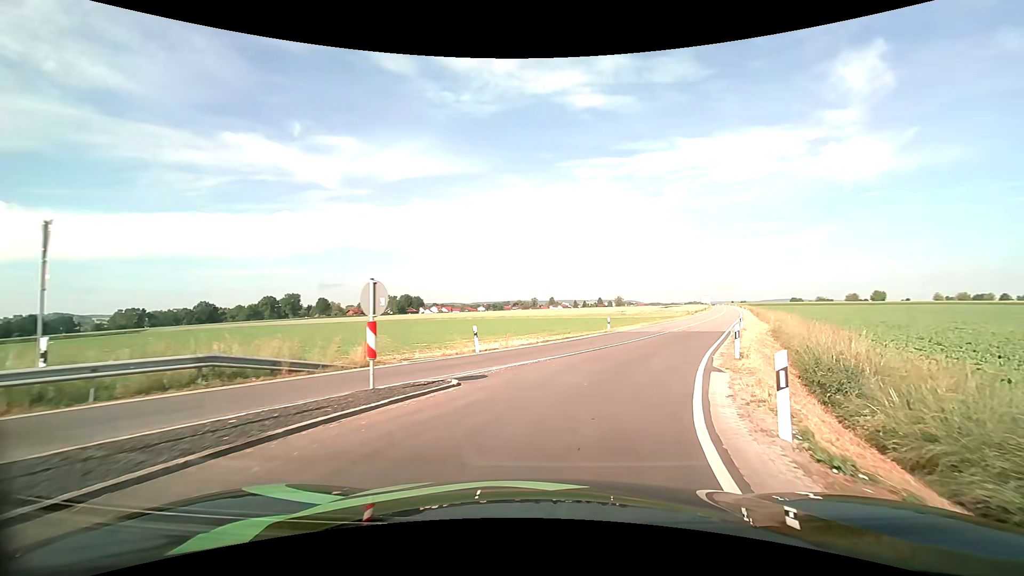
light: Day
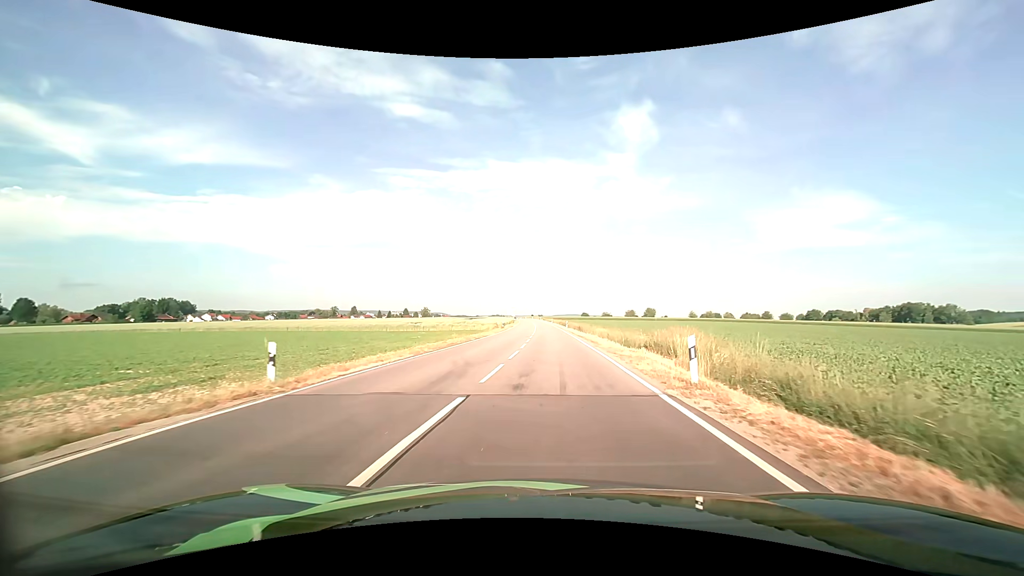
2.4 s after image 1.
(+5.5, +24.5) m; +22°
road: tertiary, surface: asphalt
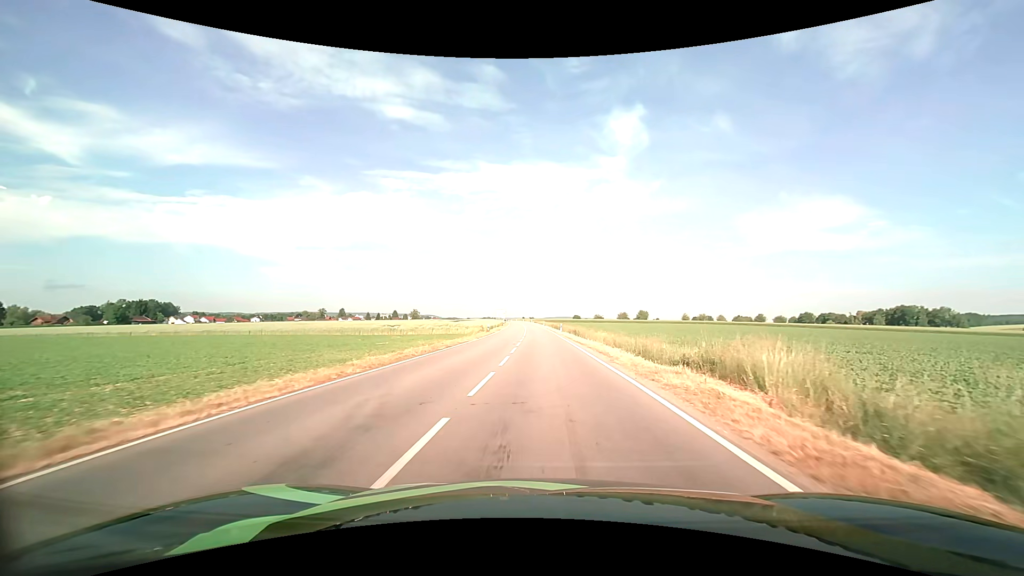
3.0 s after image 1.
(+0.1, +7.7) m; +1°
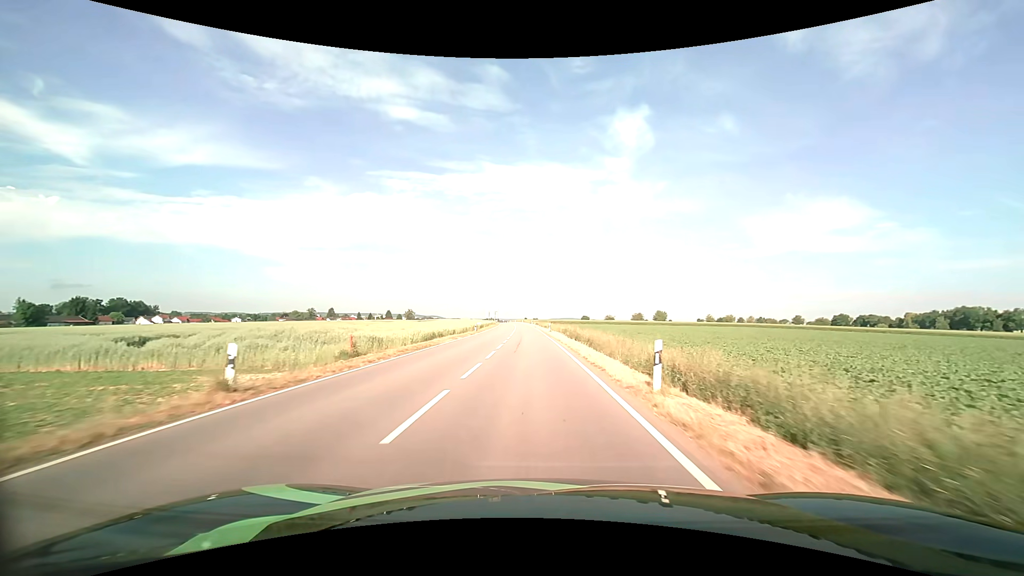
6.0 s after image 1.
(+0.7, +46.0) m; 0°
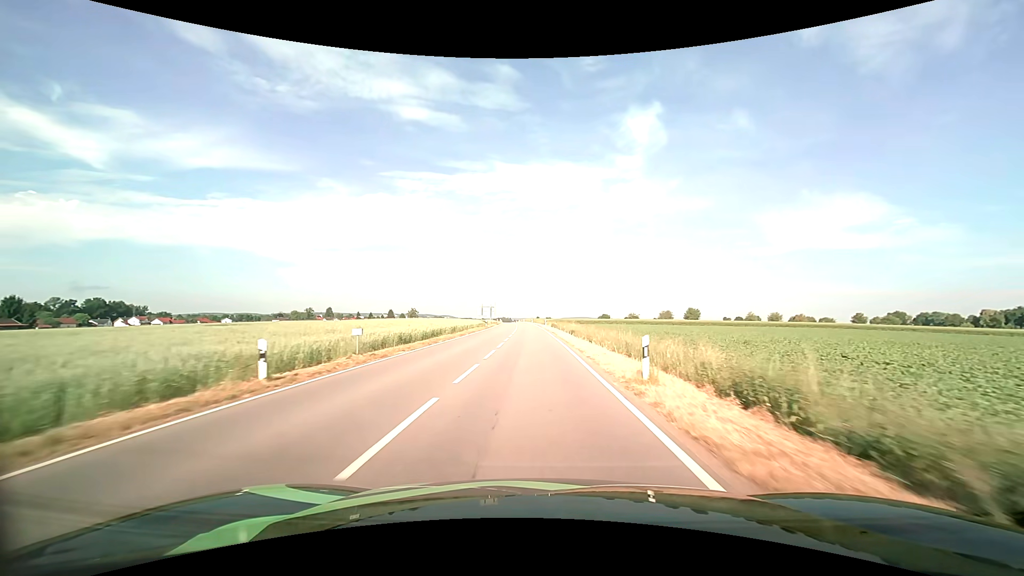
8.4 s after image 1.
(-0.7, +43.5) m; -1°
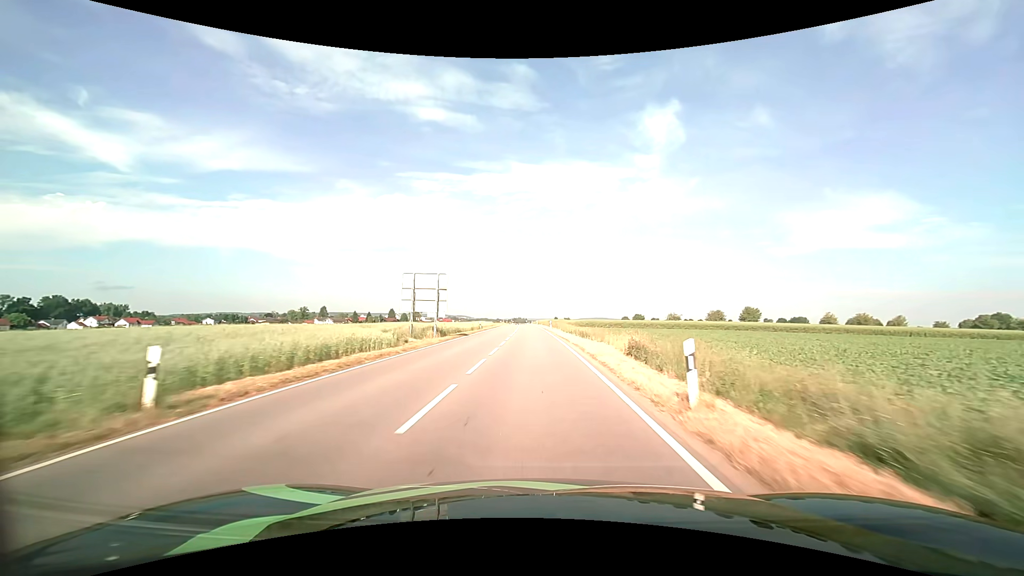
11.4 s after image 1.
(-0.9, +58.6) m; -2°
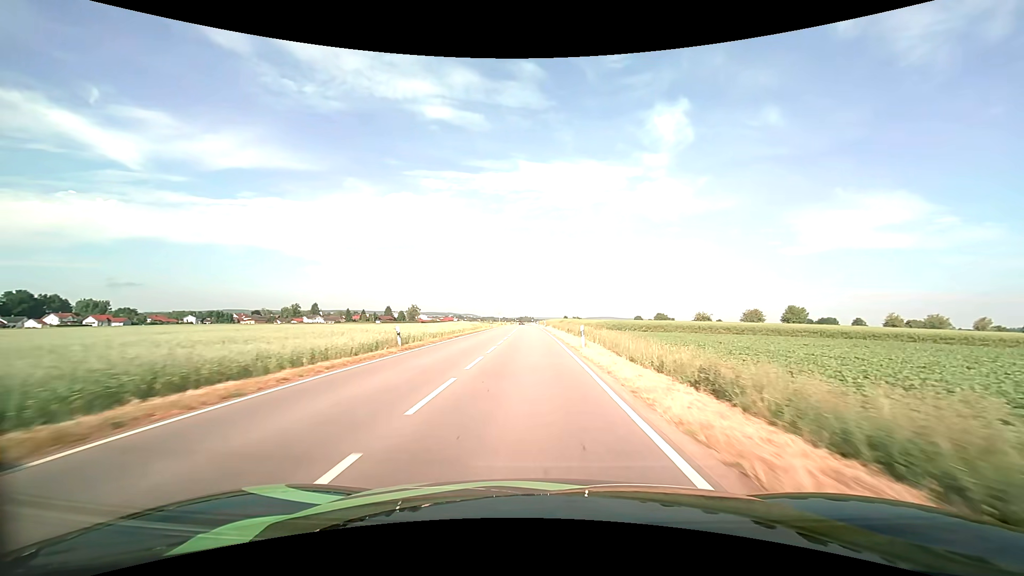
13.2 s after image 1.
(-0.2, +34.9) m; -1°
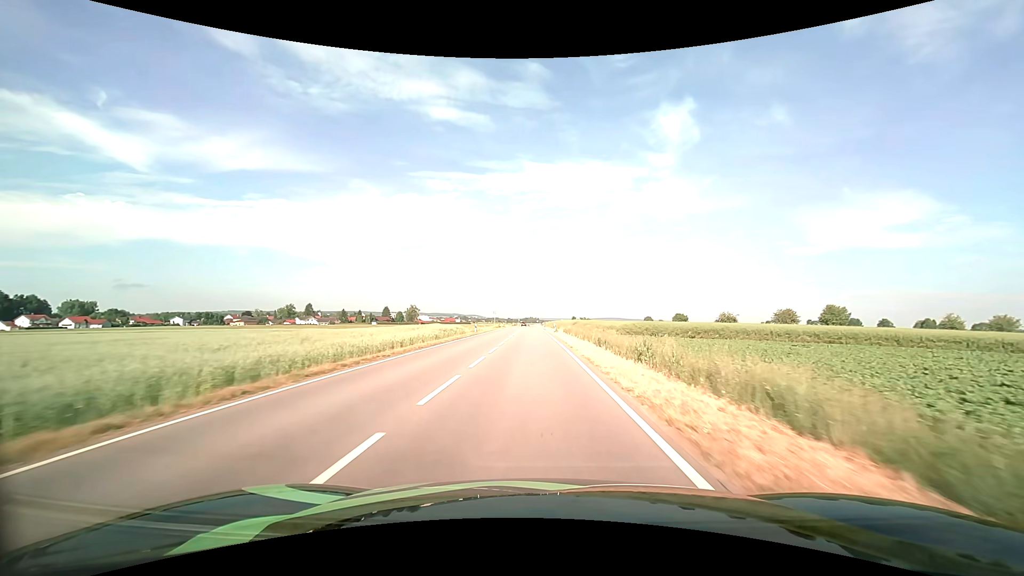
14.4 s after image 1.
(-0.1, +23.1) m; -1°
(0, +10) (0, +20) (0, +30) (0, +40) (0, +50) (-1, +60) (-1, +70) (-1, +80) (-1, +90) (-1, +100) m
